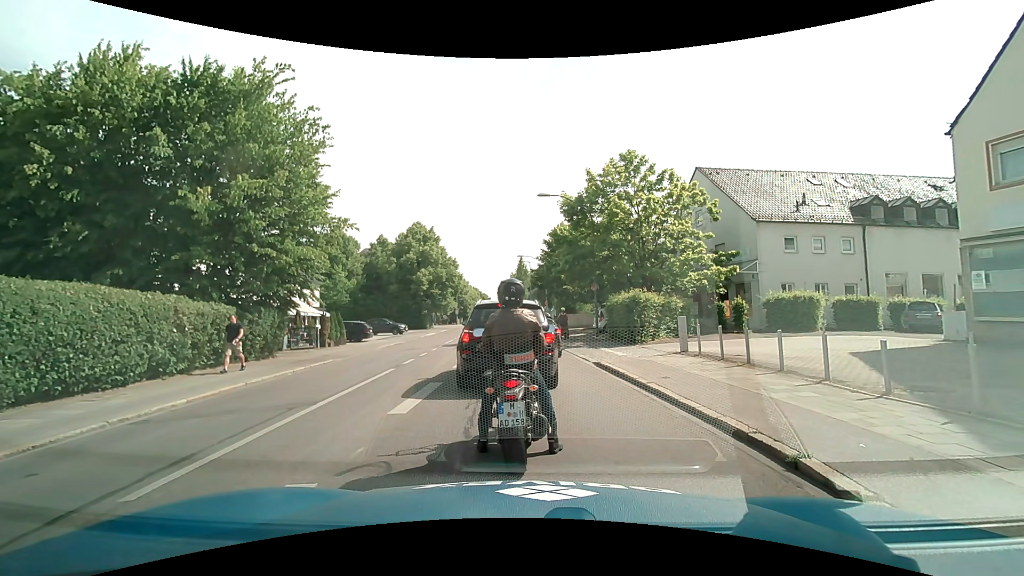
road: secondary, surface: asphalt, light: Day
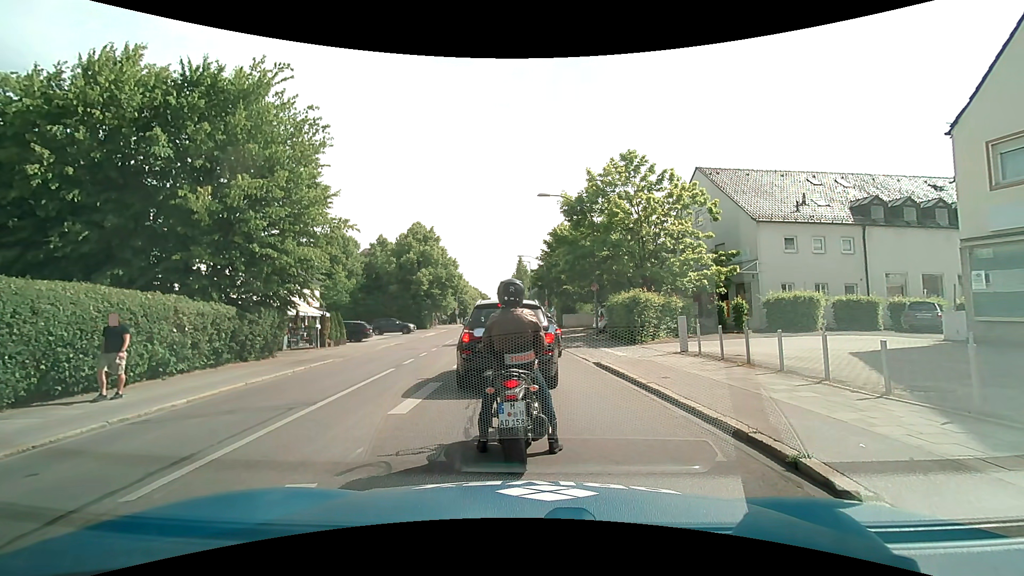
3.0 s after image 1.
(0.0, 0.0) m; 0°
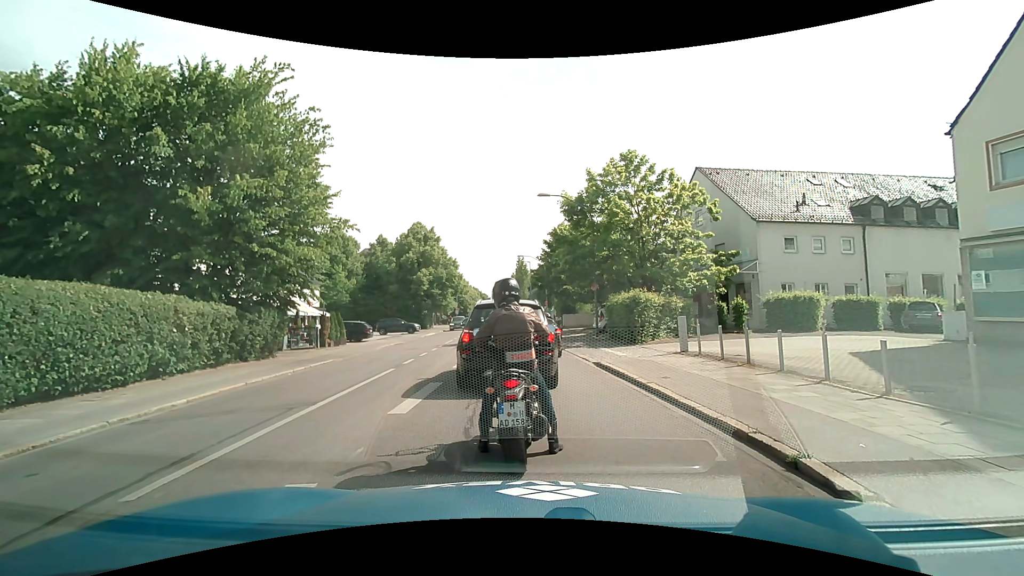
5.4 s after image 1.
(0.0, 0.0) m; 0°
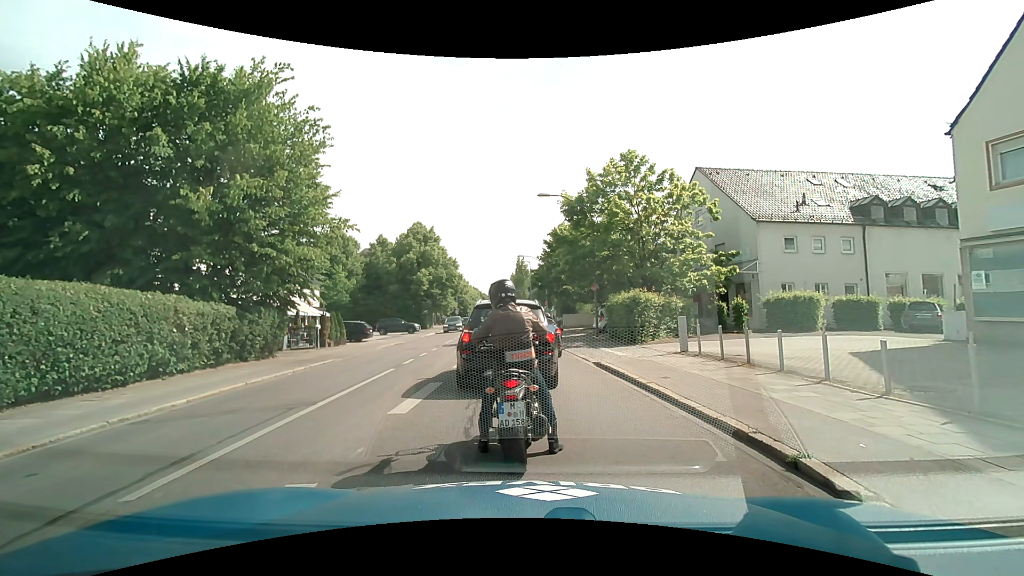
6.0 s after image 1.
(0.0, 0.0) m; 0°
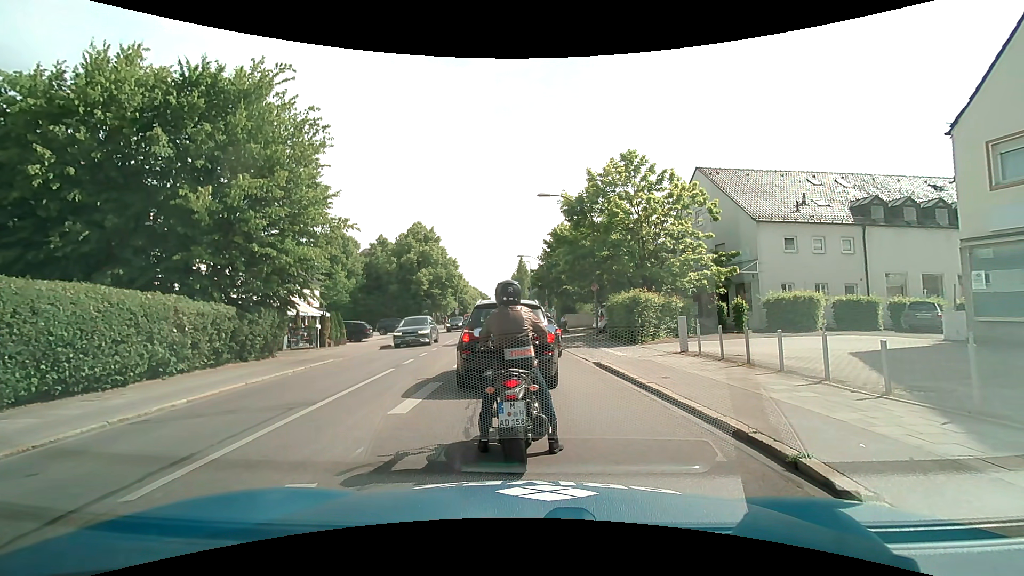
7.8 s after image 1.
(0.0, 0.0) m; 0°
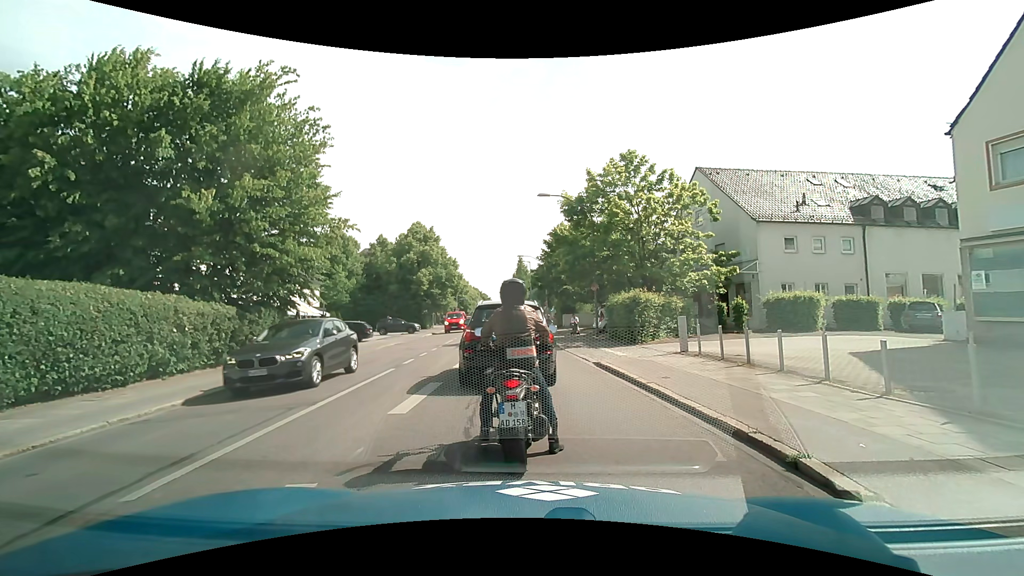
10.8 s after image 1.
(0.0, 0.0) m; 0°
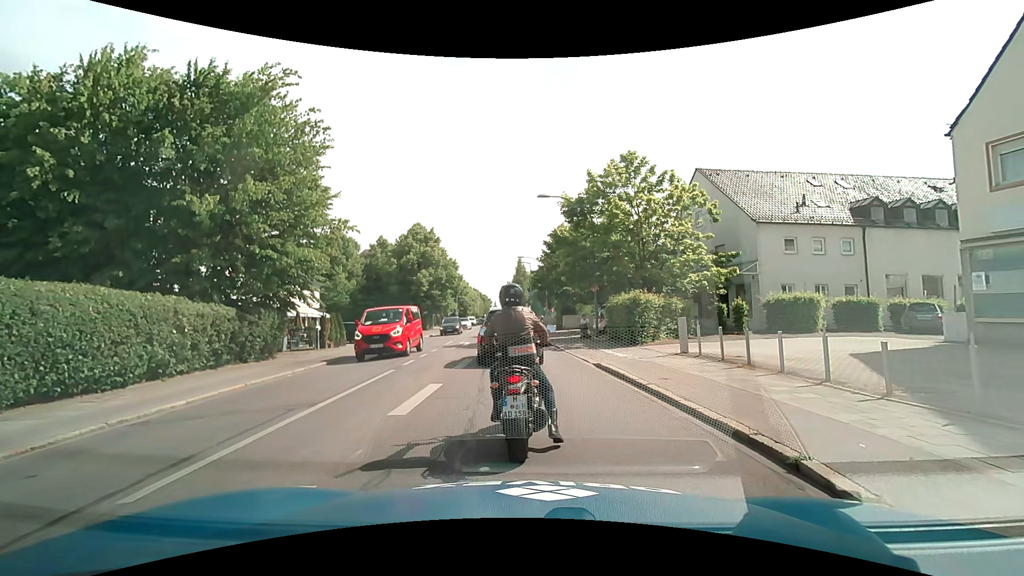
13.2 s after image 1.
(0.0, 0.0) m; 0°
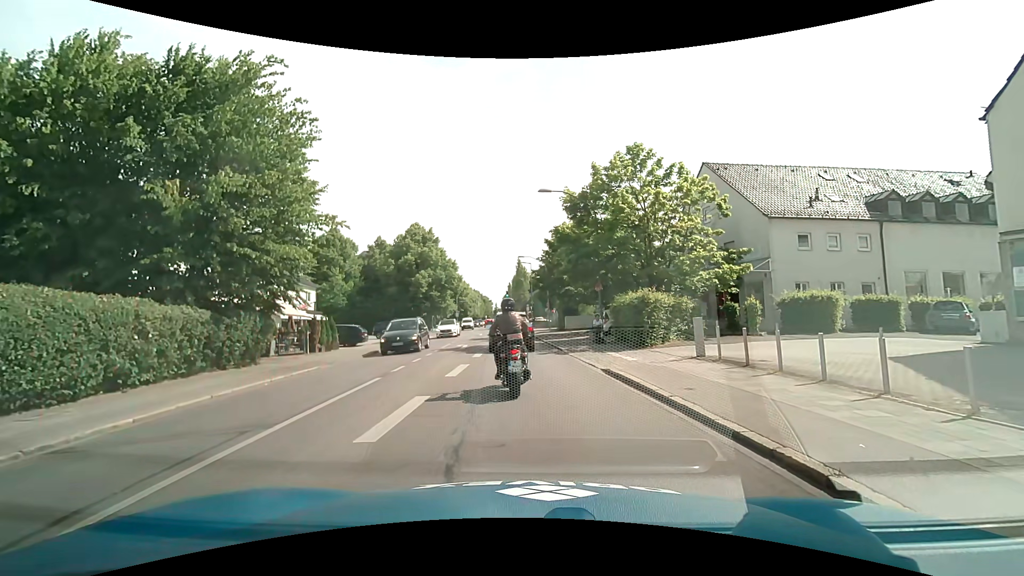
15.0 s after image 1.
(0.0, +1.5) m; +1°
